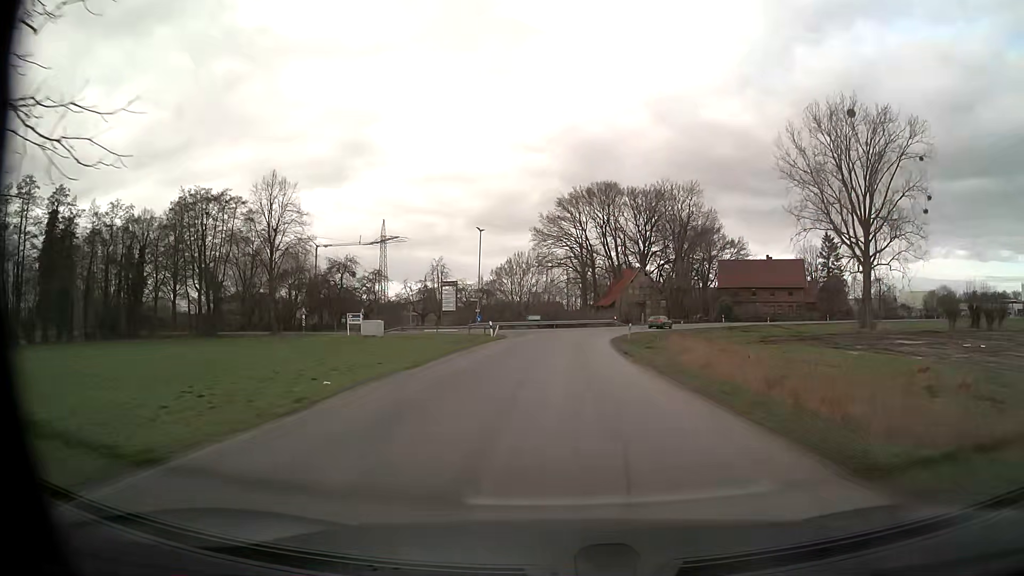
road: unclassified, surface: asphalt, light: Day
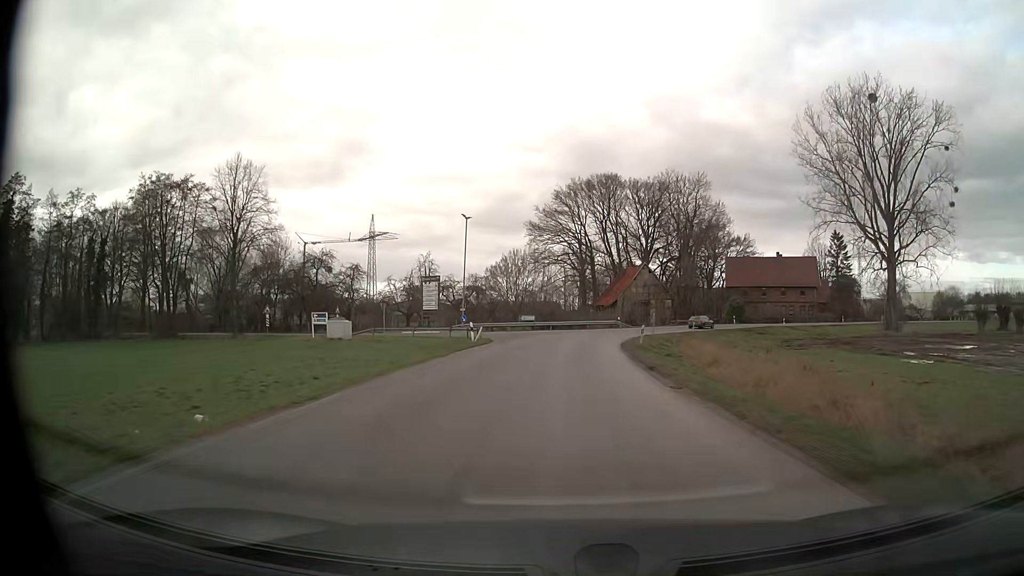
(0.0, +8.1) m; 0°
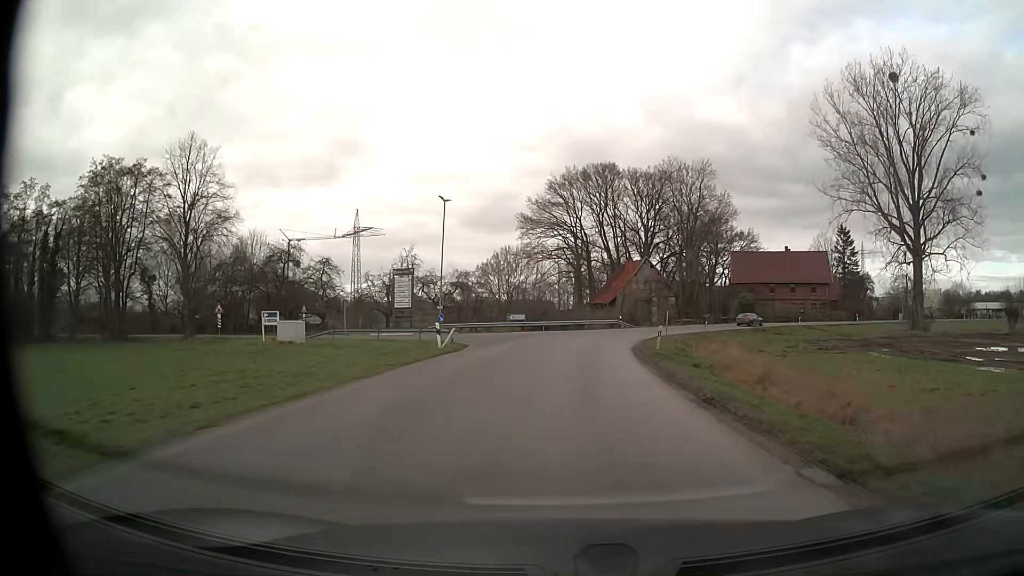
(+0.1, +8.1) m; +1°
